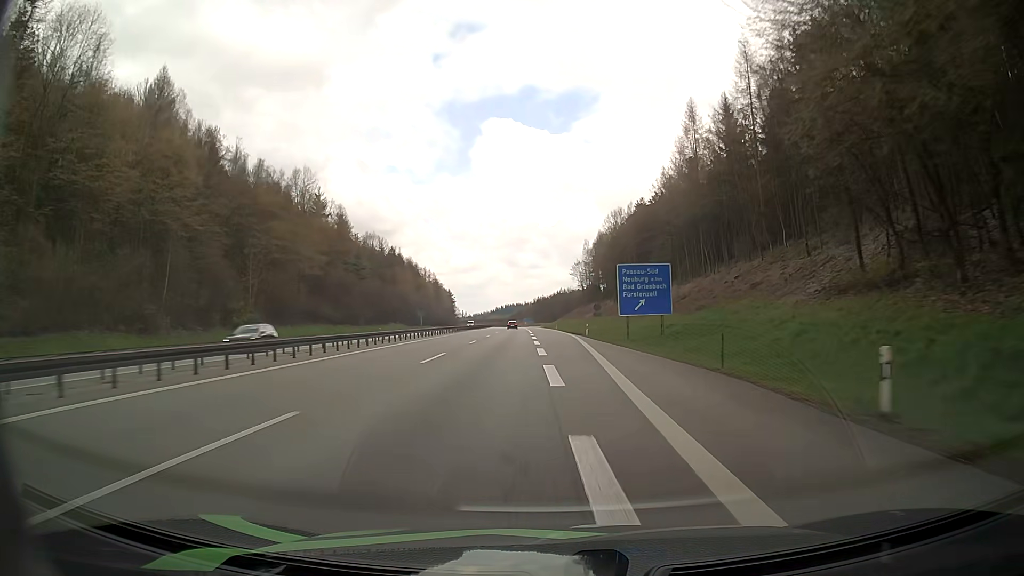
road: motorway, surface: asphalt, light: Day
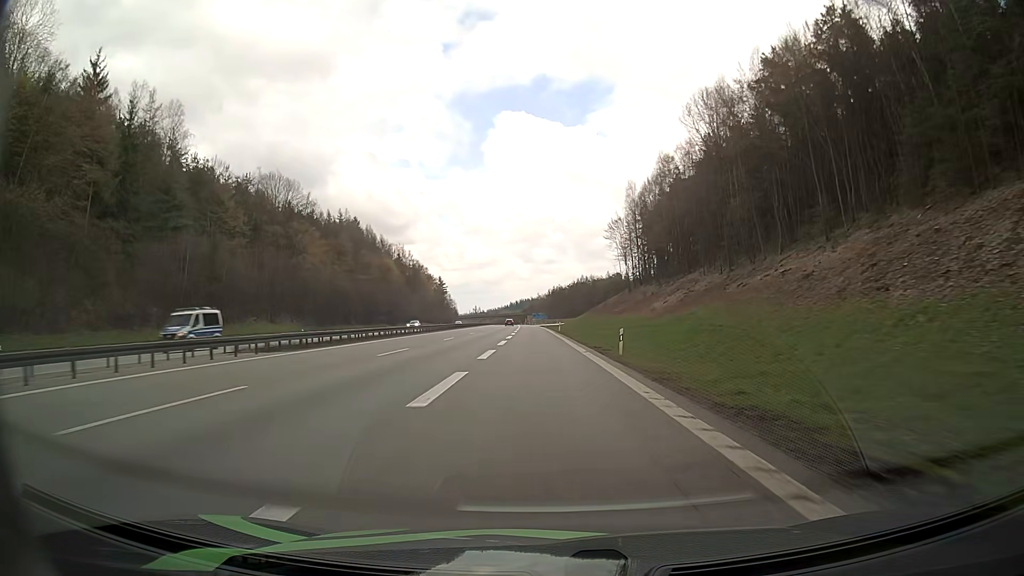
(-0.6, +87.0) m; -1°
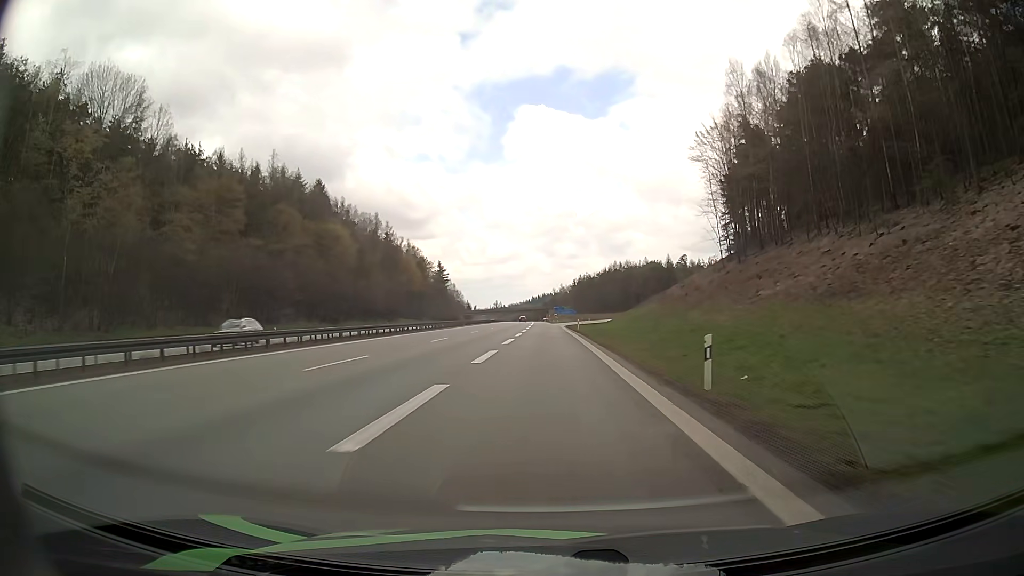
(-1.2, +61.8) m; -2°
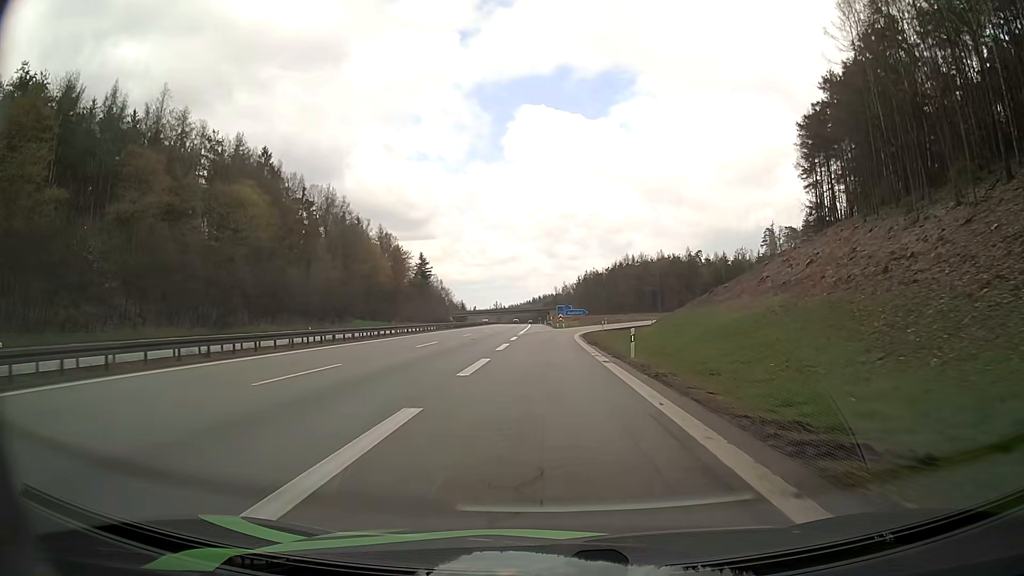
(-0.1, +38.6) m; 0°
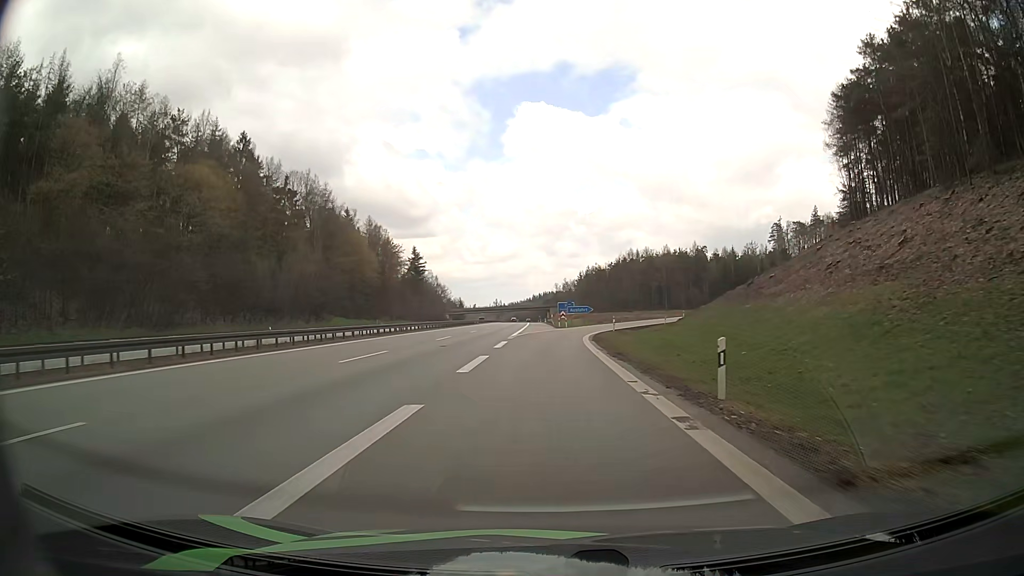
(0.0, +11.6) m; 0°
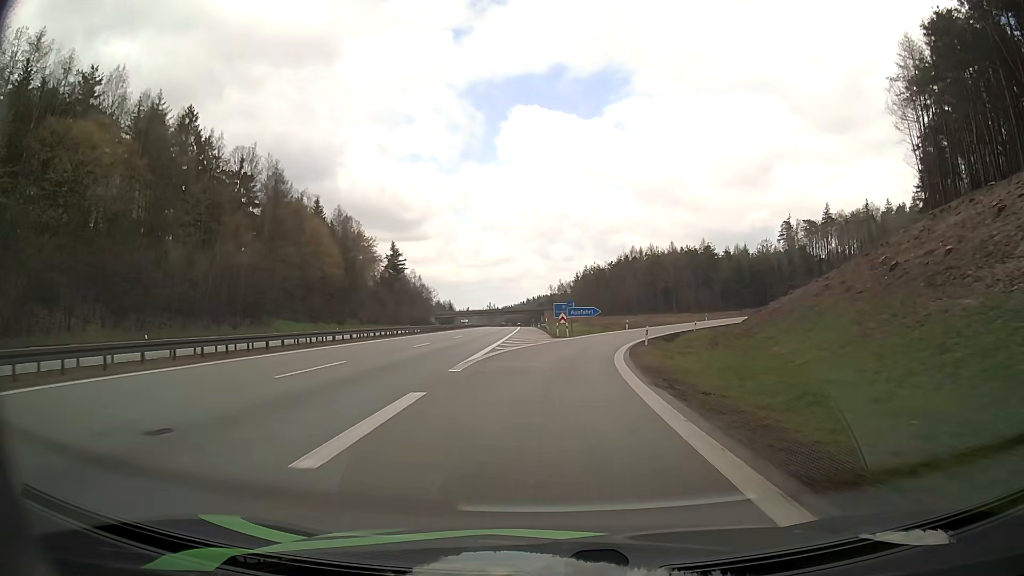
(0.0, +21.7) m; 0°
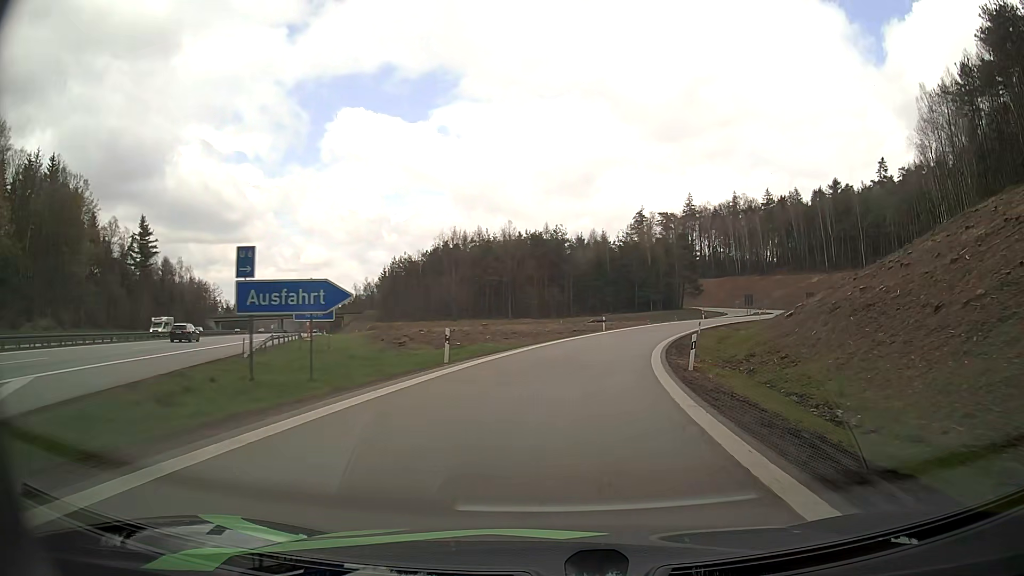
(+5.2, +50.3) m; +15°
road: motorway_link
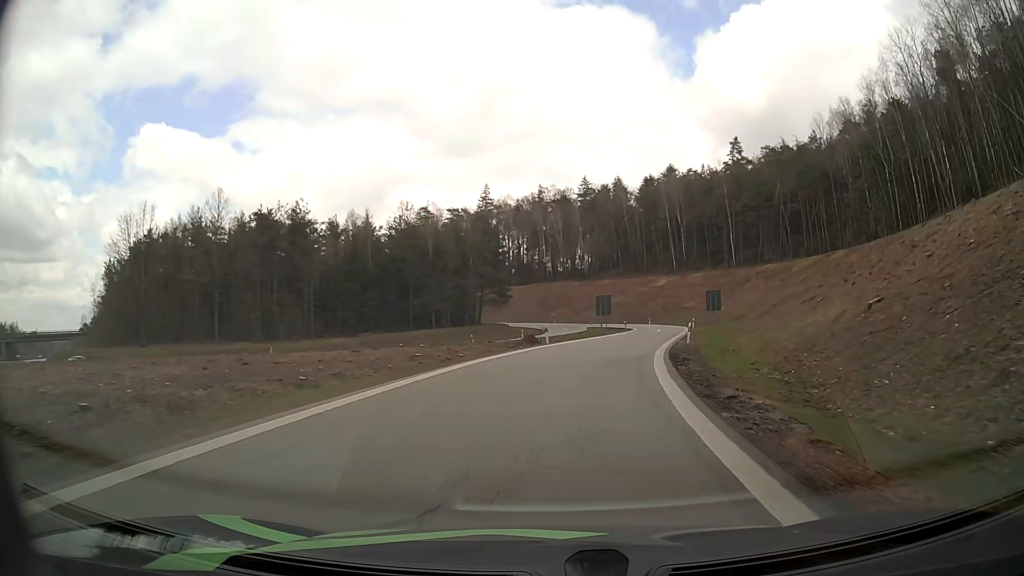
(+8.4, +49.0) m; +18°
(0, +10) (+1, +20) (+3, +30) (+5, +40) (+8, +49) (+10, +59) (+12, +69) (+14, +79) (+14, +89) (+13, +99) m
